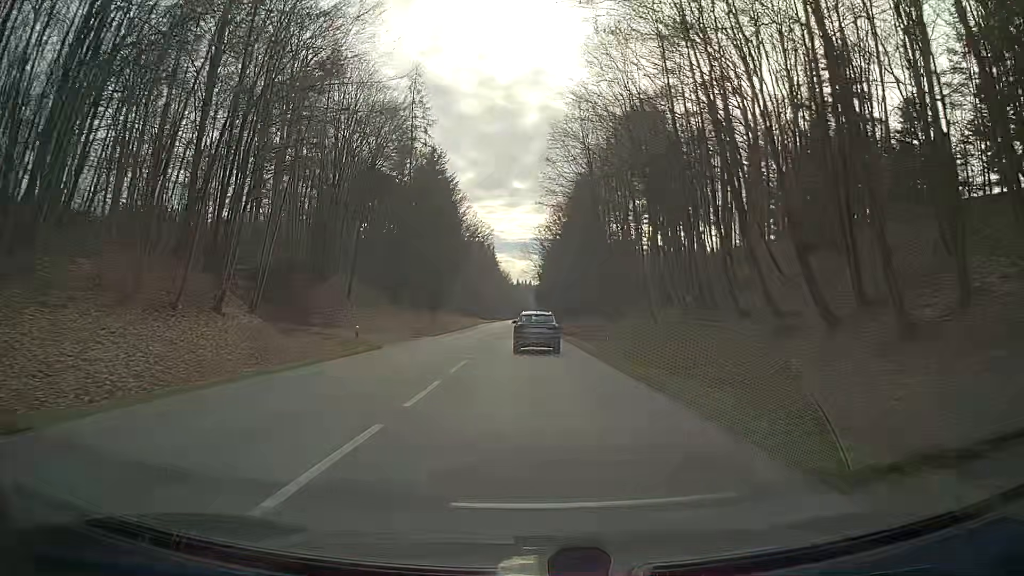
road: secondary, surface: asphalt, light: Day
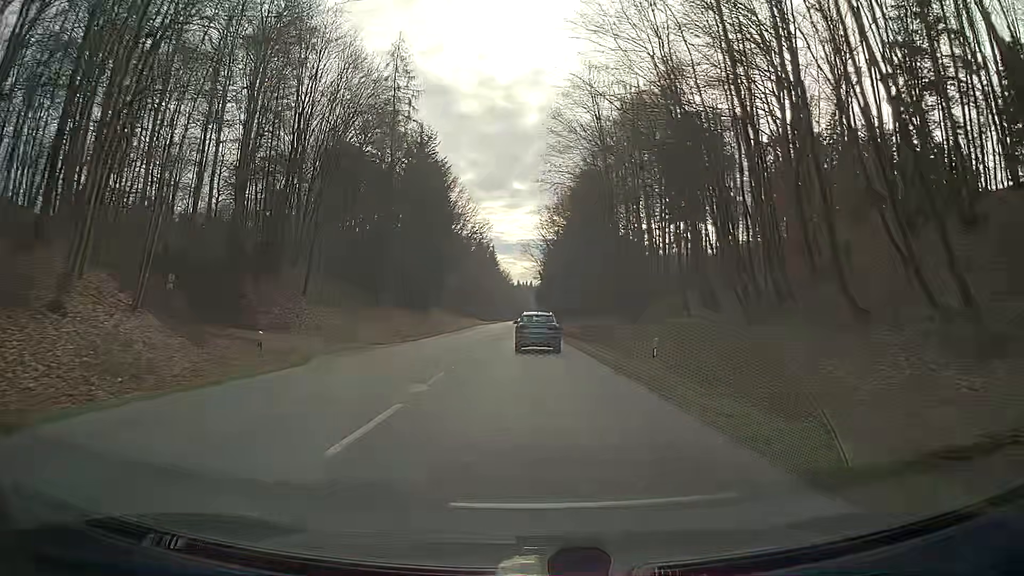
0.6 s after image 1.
(0.0, +10.2) m; 0°
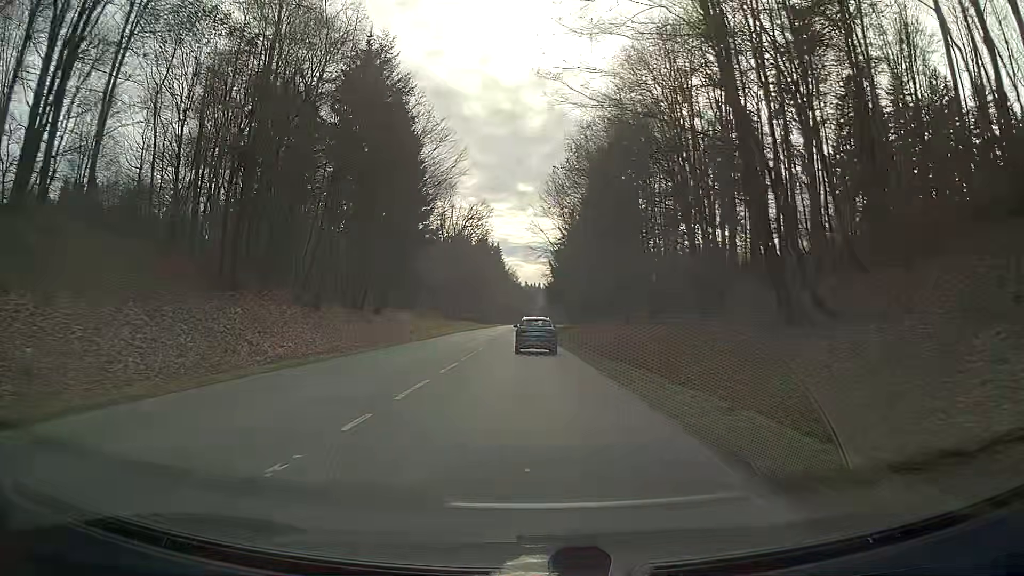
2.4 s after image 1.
(-0.1, +30.8) m; -1°
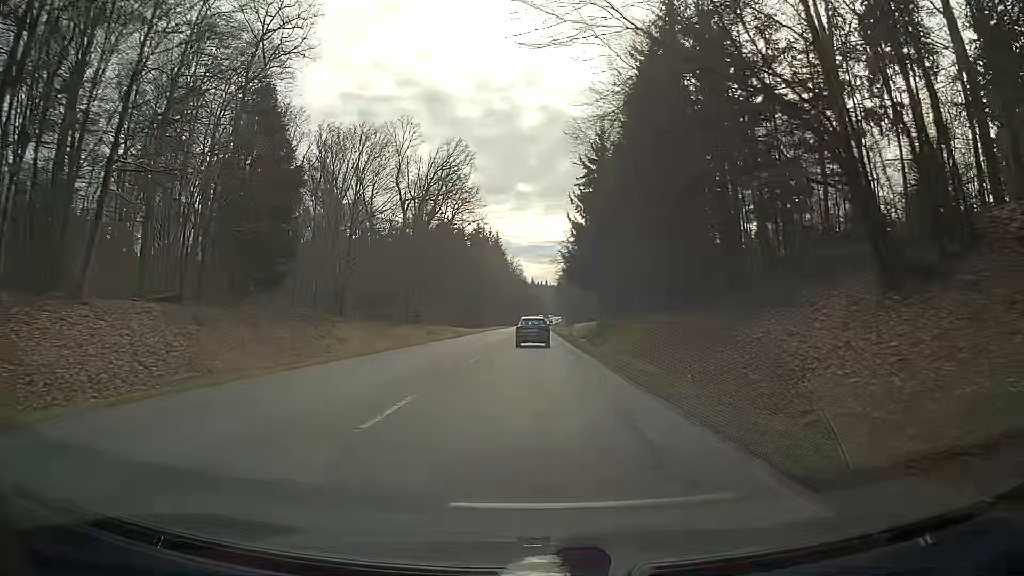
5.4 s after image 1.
(-0.8, +52.6) m; -1°
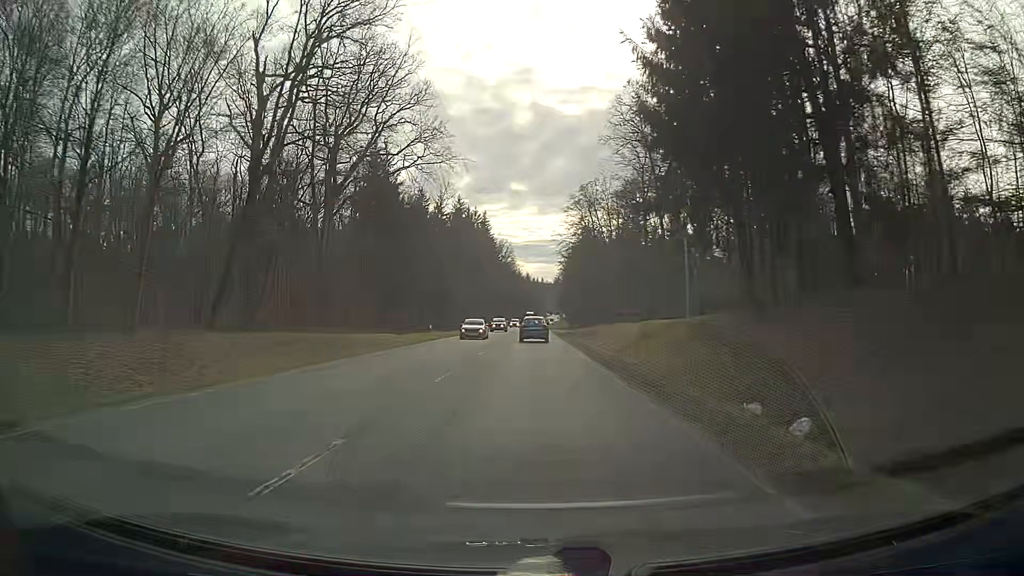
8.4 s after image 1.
(+0.4, +53.4) m; +1°
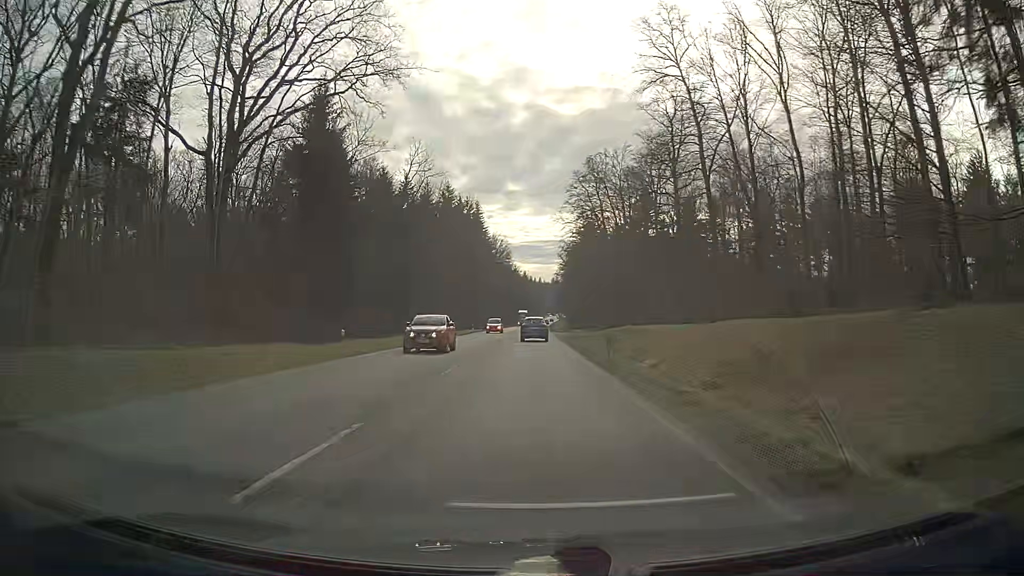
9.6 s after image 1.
(0.0, +21.5) m; 0°
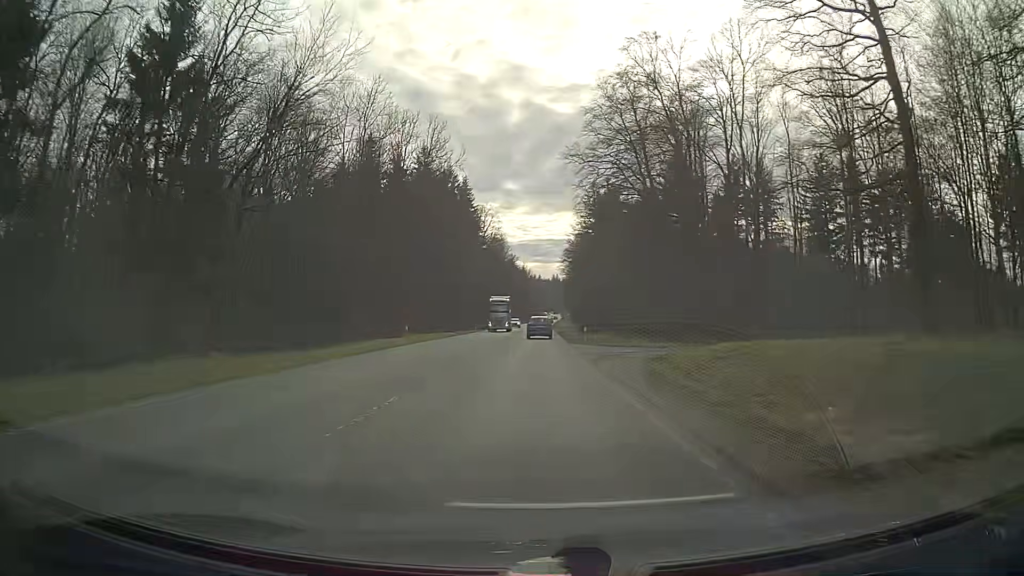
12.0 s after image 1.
(+0.1, +43.0) m; 0°
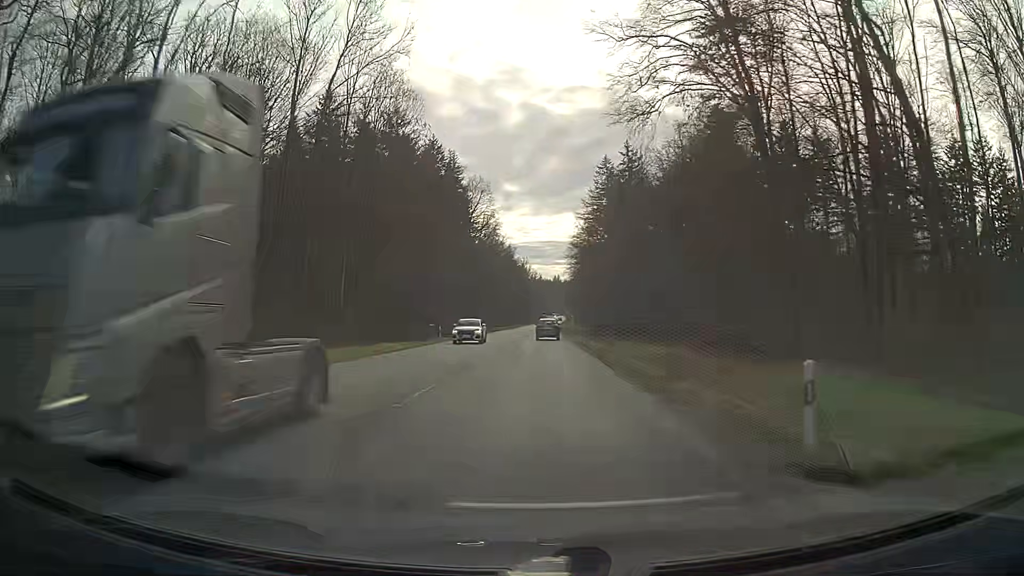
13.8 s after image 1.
(-0.1, +32.2) m; 0°
